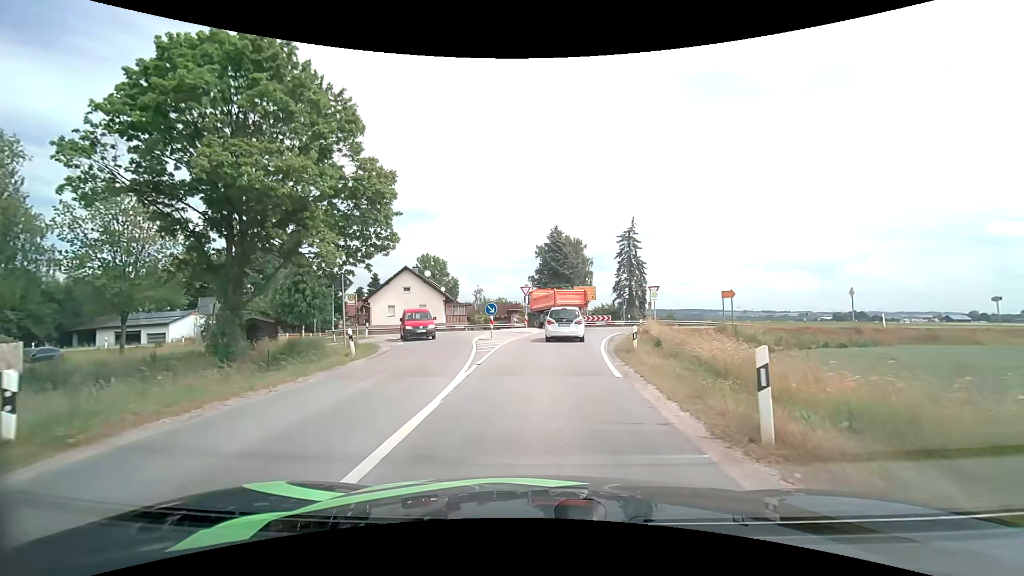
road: secondary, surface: asphalt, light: Day
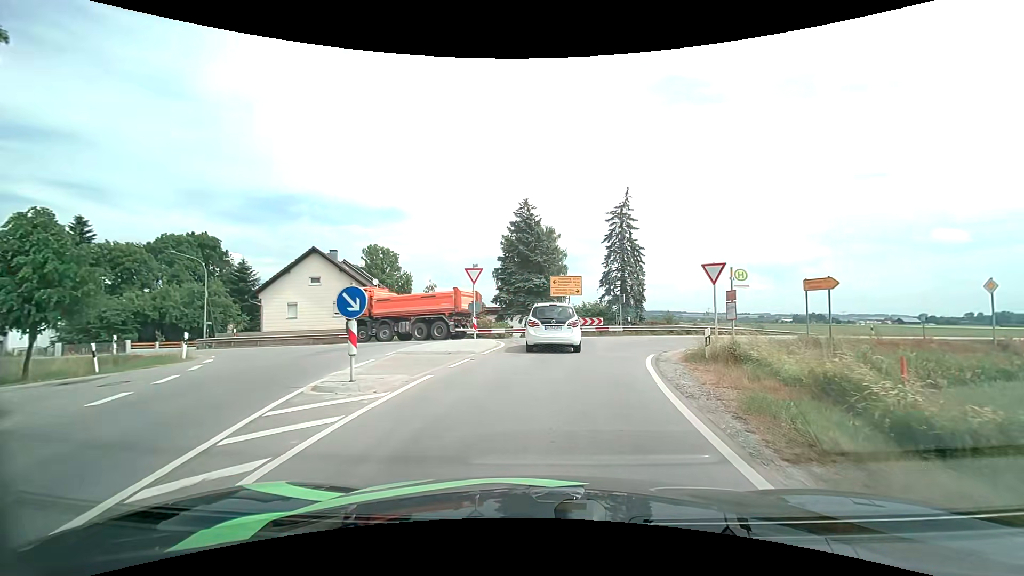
(+0.3, +15.7) m; +3°
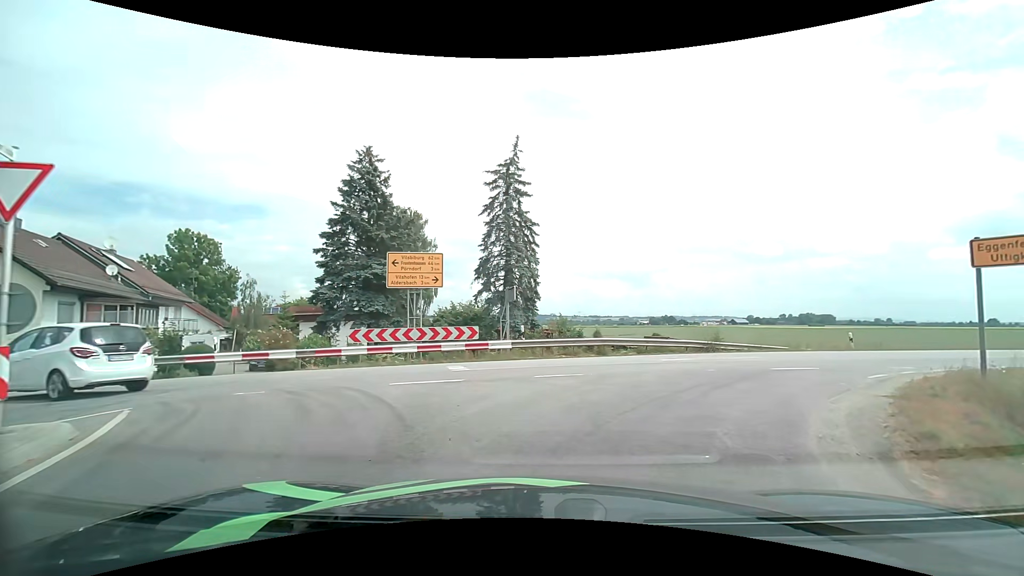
(+1.5, +15.0) m; +14°
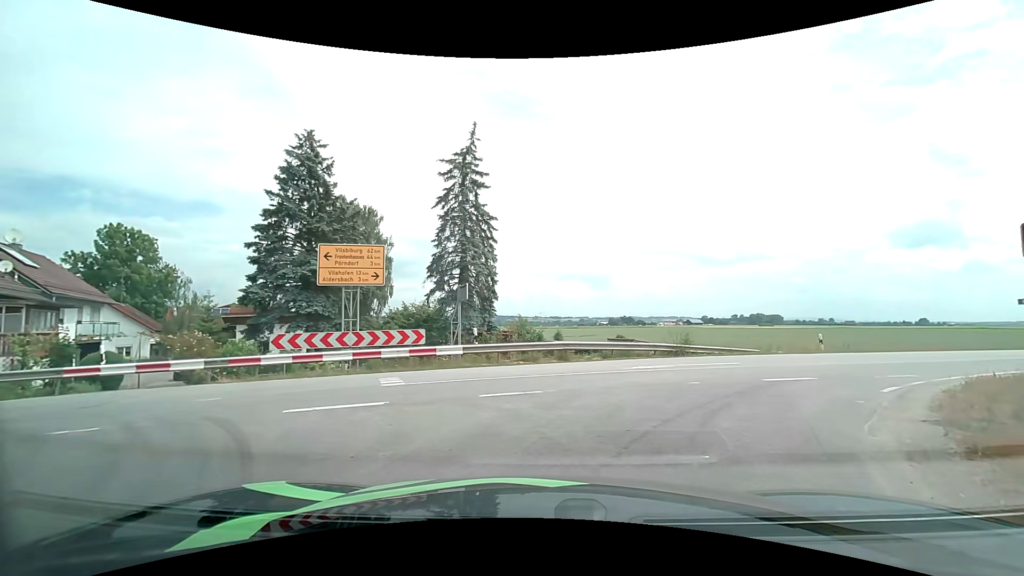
(+0.1, +2.3) m; +5°
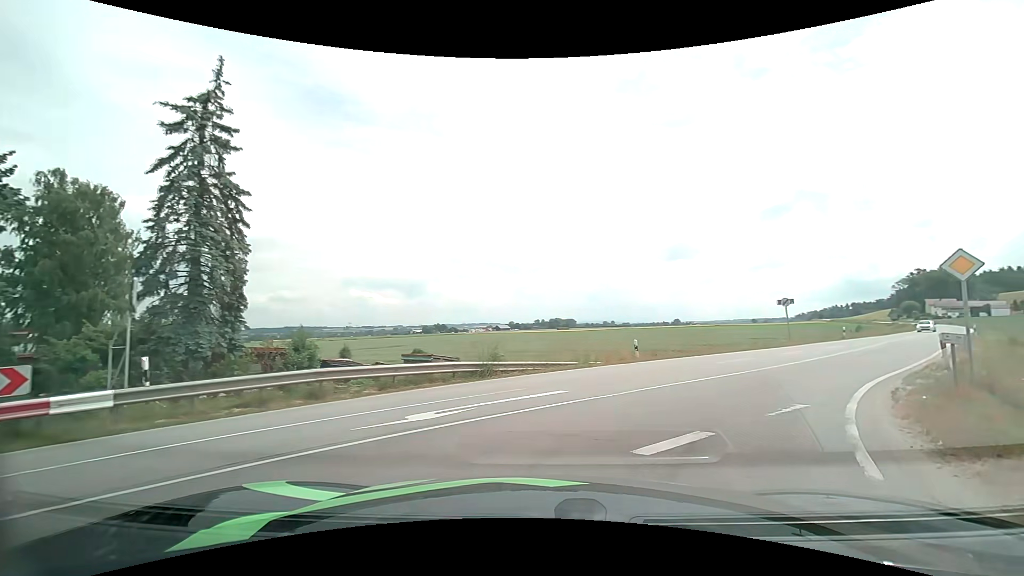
(+1.0, +6.2) m; +20°
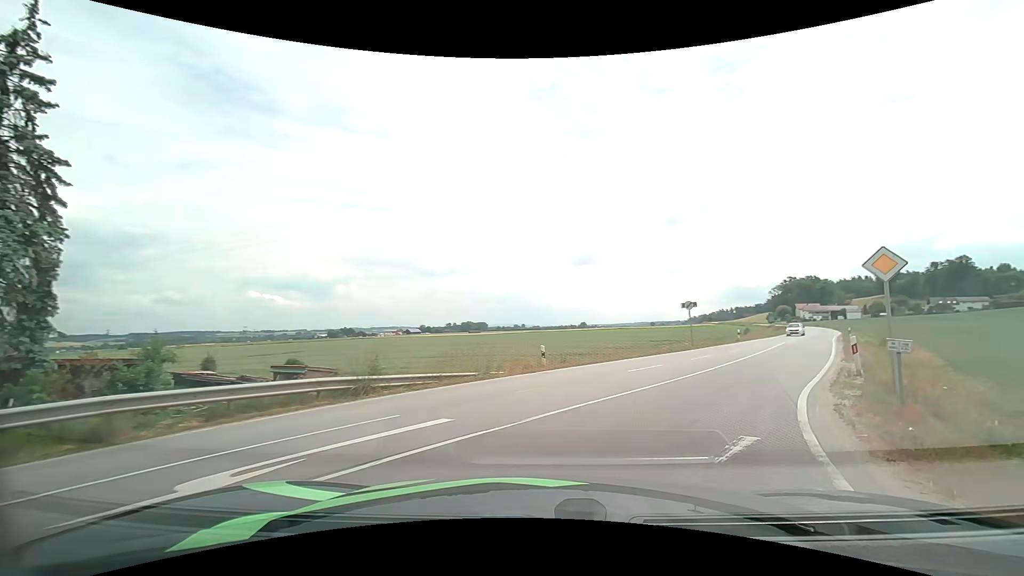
(+0.2, +2.7) m; +9°
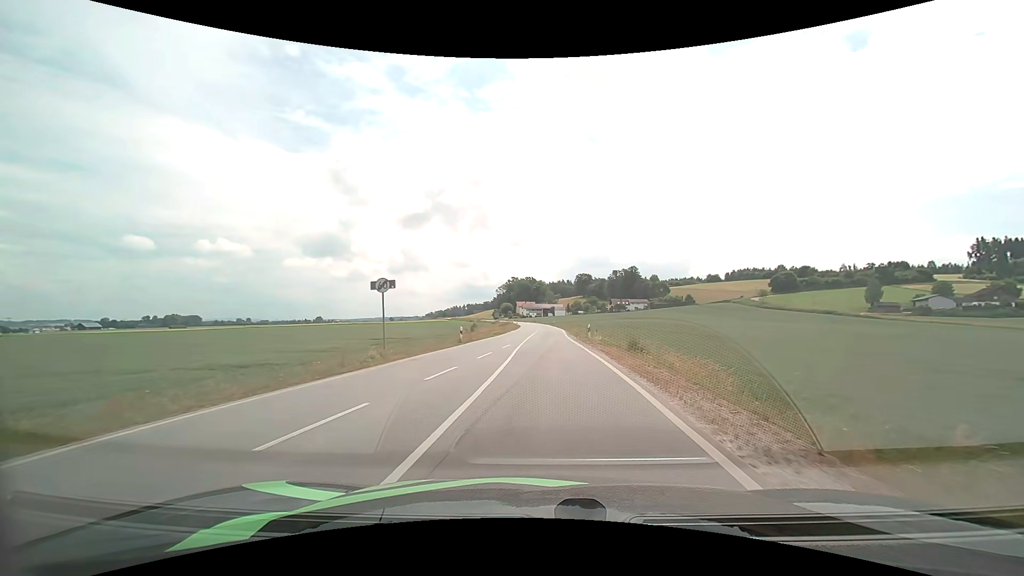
(+5.7, +15.8) m; +30°
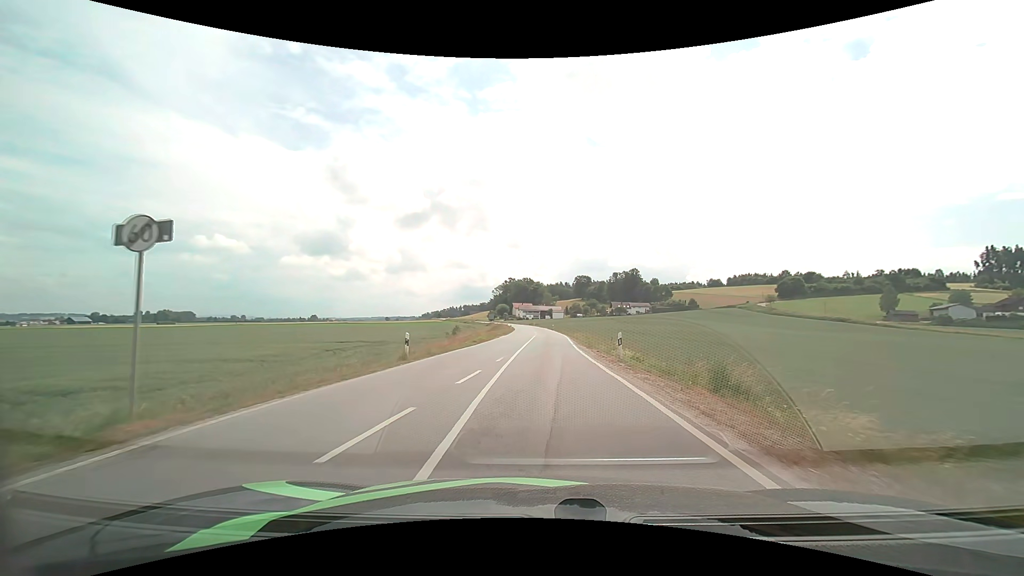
(0.0, +12.8) m; 0°
(0, +10) (0, +20) (+1, +30) (+1, +40) (+1, +50) (+1, +60) (+1, +70) (+1, +80) (+1, +90) (+1, +100) m
